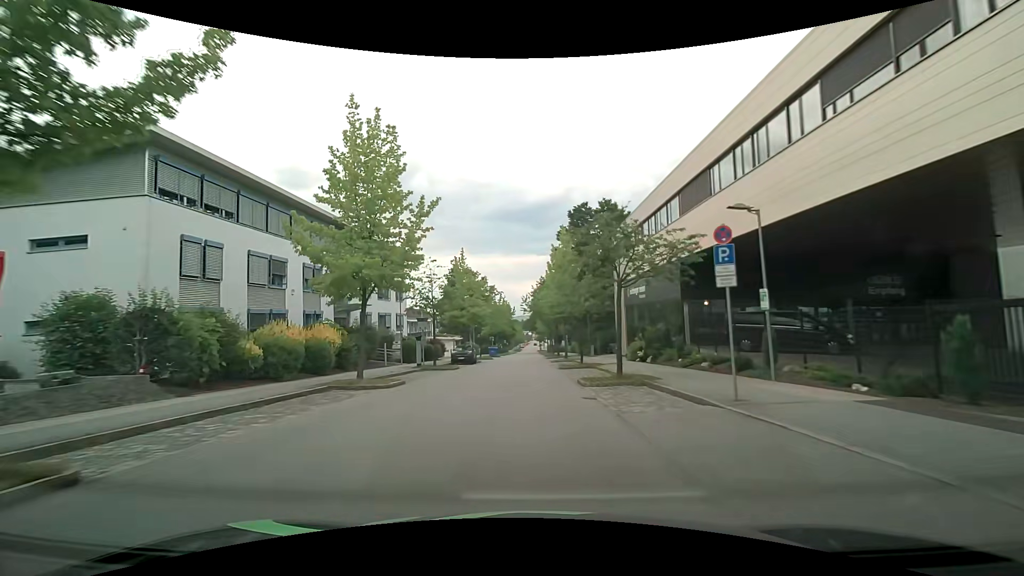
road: residential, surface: asphalt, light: Day
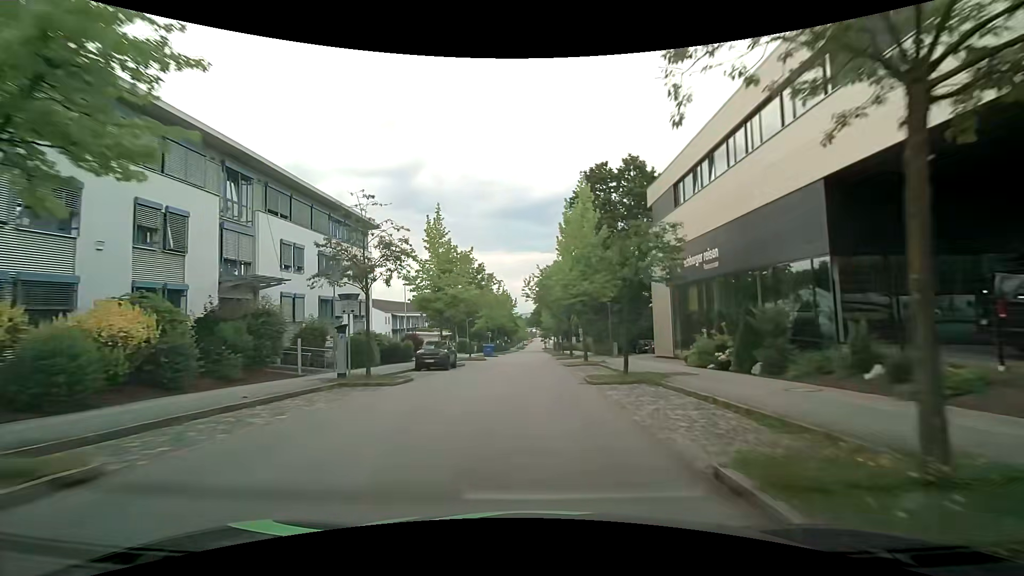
(0.0, +13.9) m; 0°
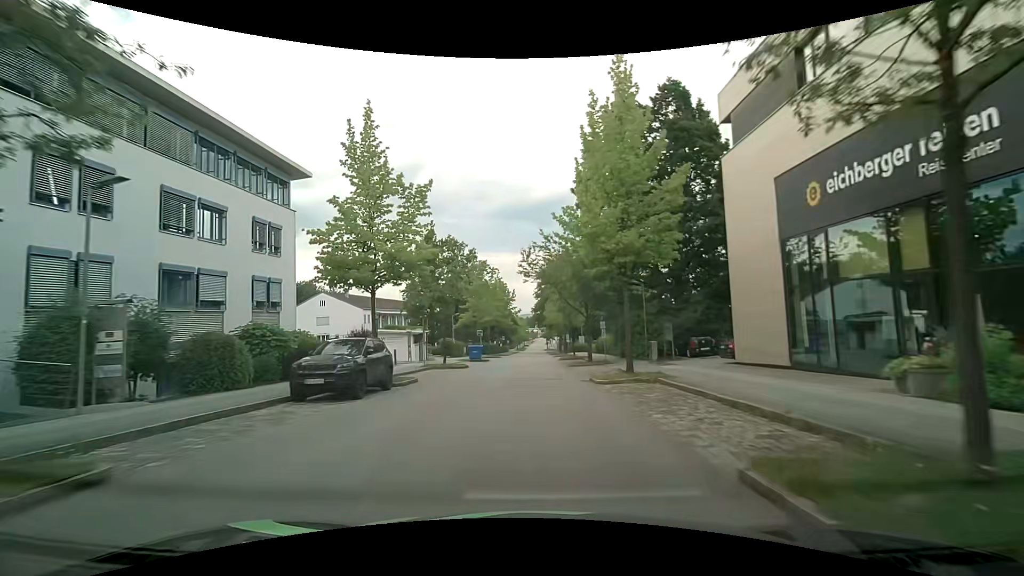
(0.0, +14.3) m; 0°
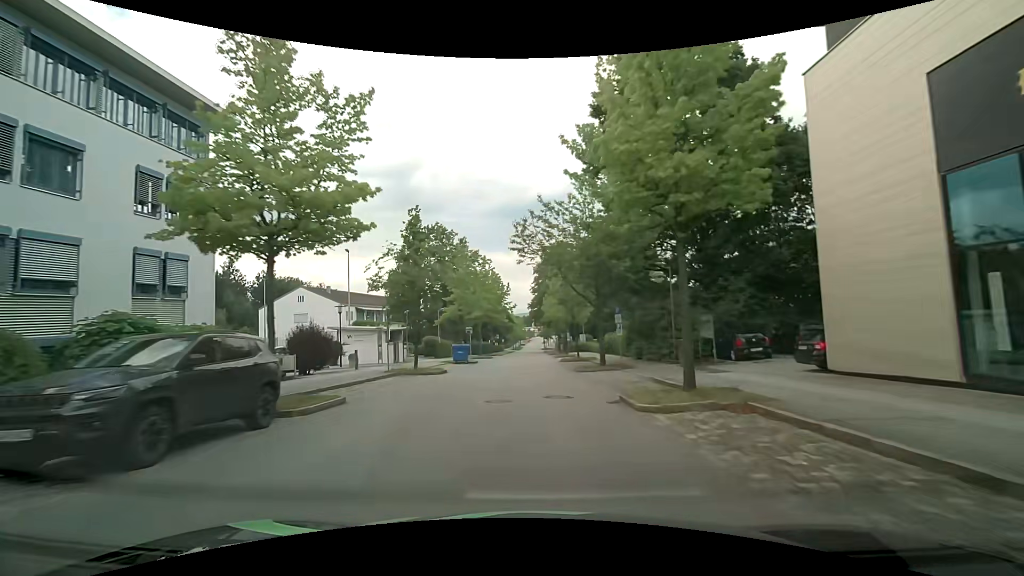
(0.0, +7.2) m; 0°
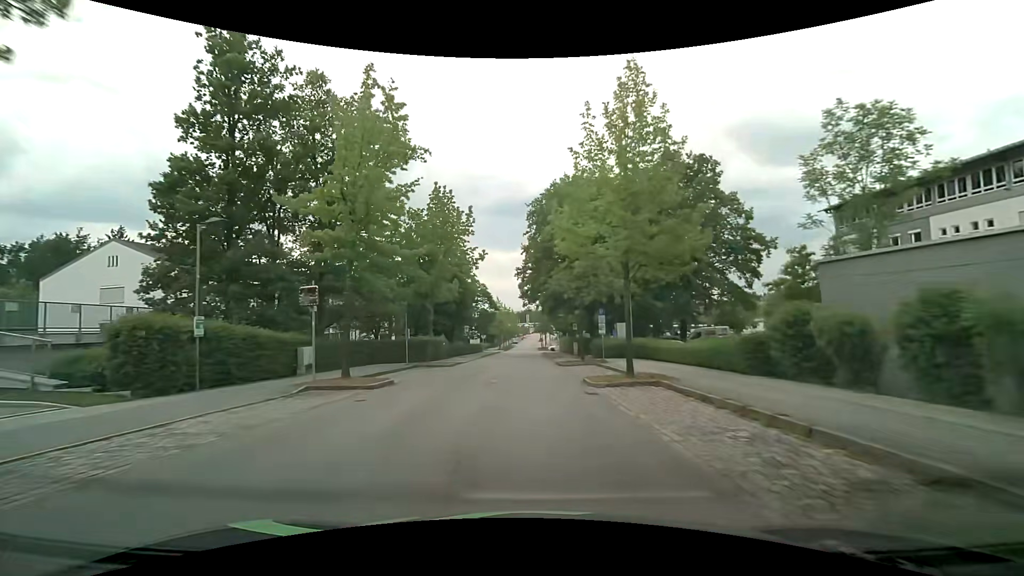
(+0.3, +37.0) m; +1°
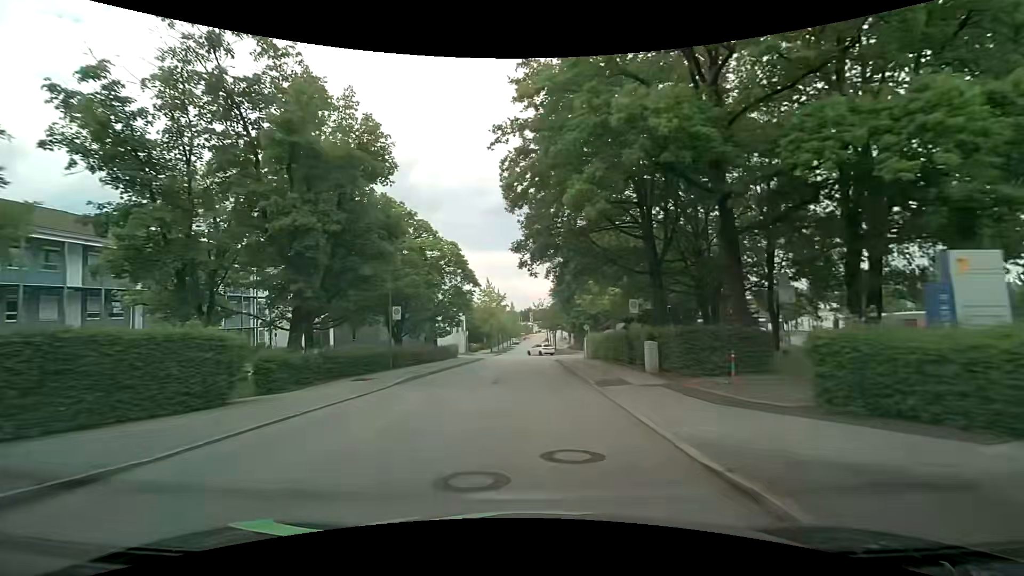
(-0.3, +29.4) m; -1°
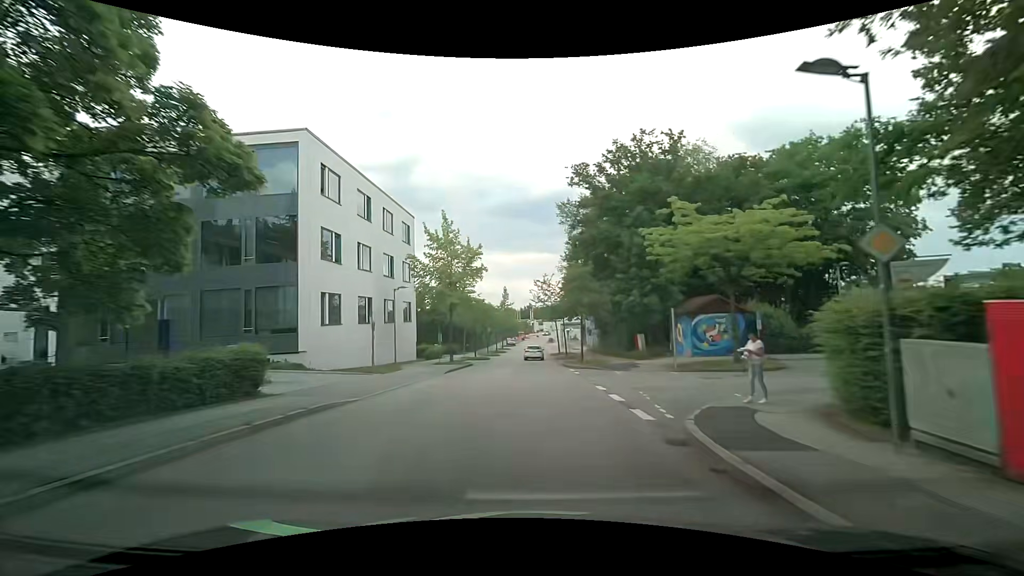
(-0.1, +35.7) m; 0°
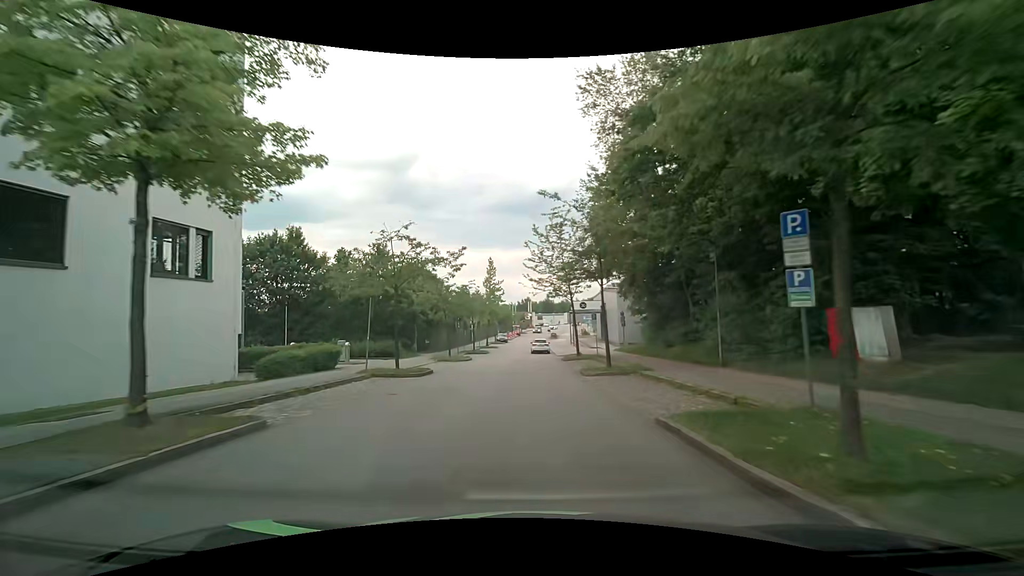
(+0.1, +28.3) m; 0°
(0, +10) (0, +20) (0, +30) (0, +40) (+1, +50) (+1, +60) (+1, +70) (+2, +80) (+2, +90) (+2, +100) m
